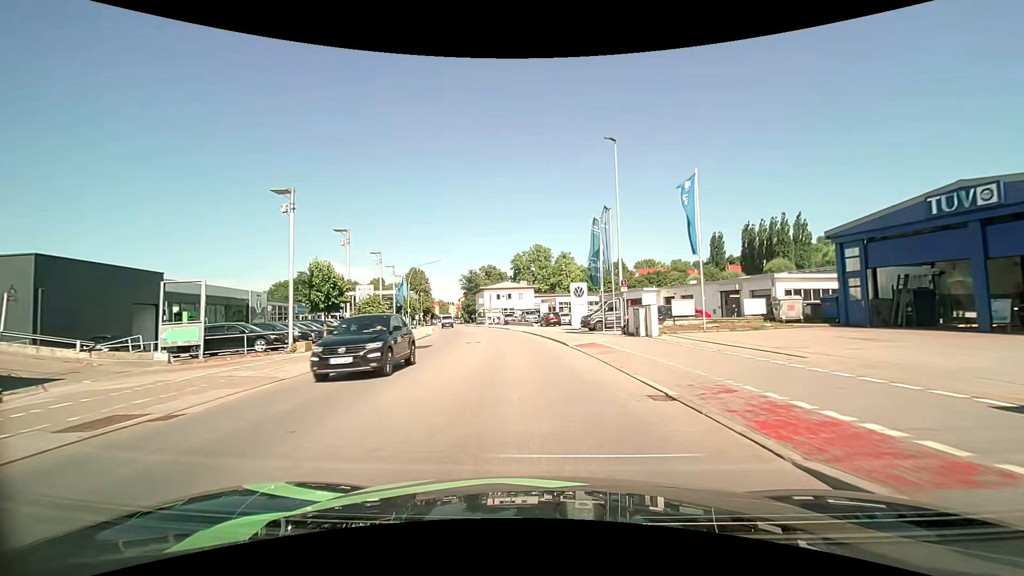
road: tertiary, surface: asphalt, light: Day
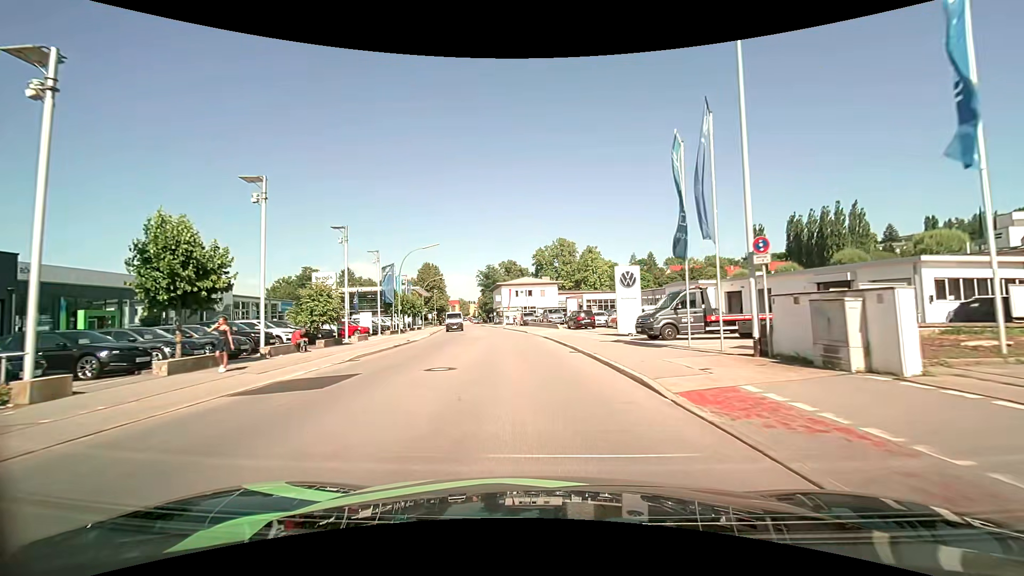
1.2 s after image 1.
(-0.3, +13.4) m; -3°
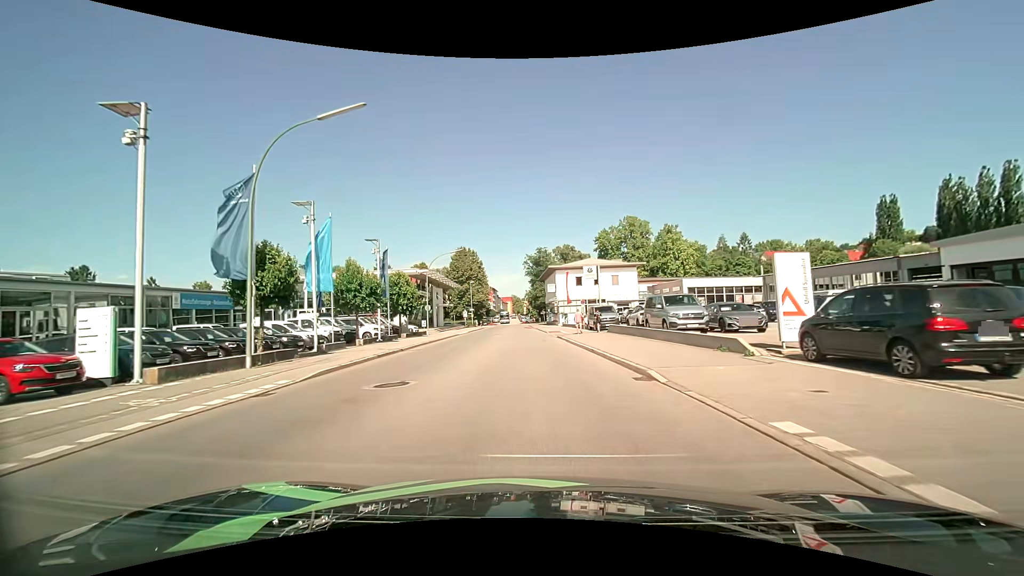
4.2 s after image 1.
(-1.9, +32.5) m; -6°
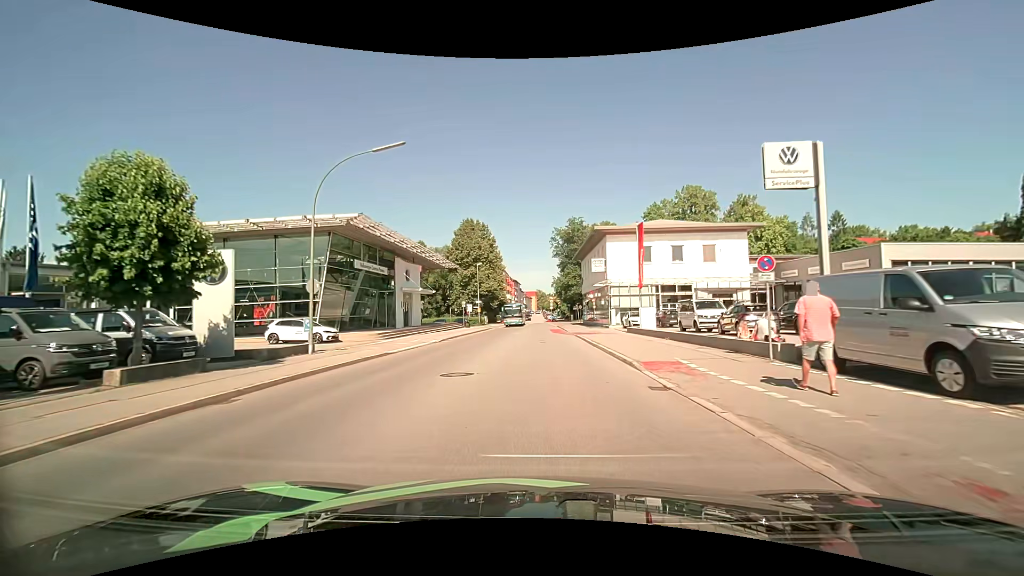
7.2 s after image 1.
(-1.2, +31.0) m; -3°
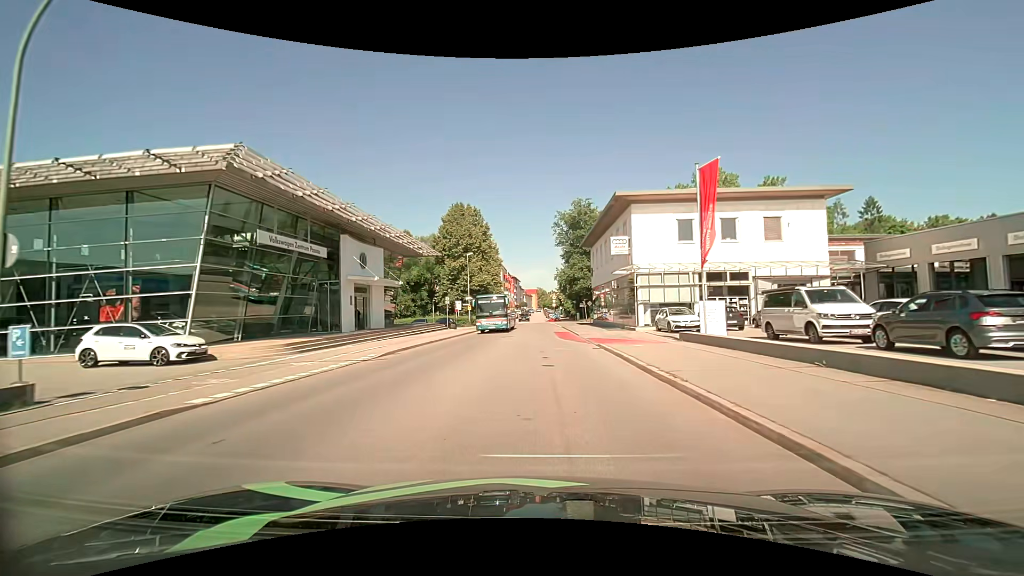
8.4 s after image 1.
(0.0, +12.0) m; 0°
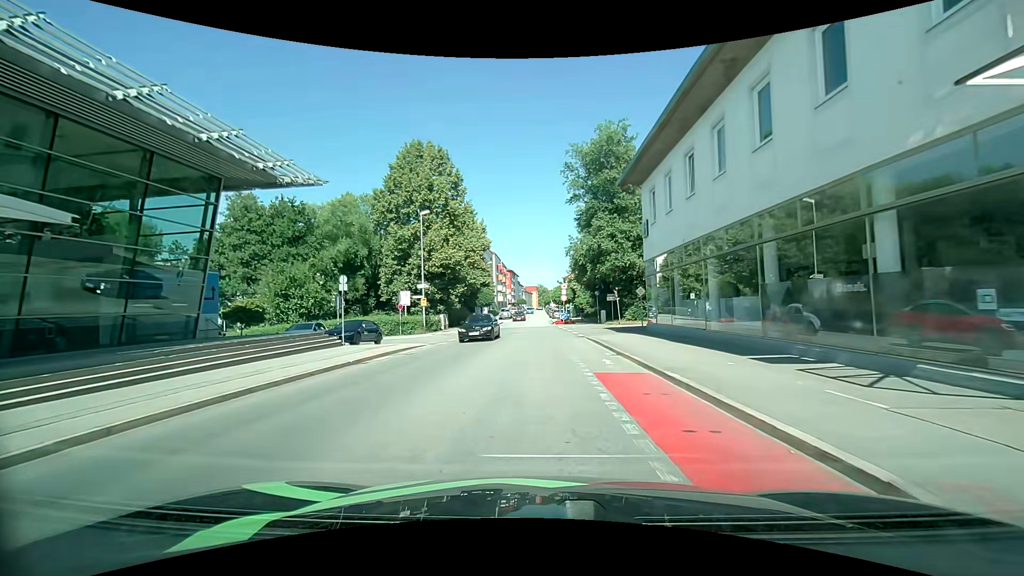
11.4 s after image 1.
(-0.1, +28.2) m; 0°
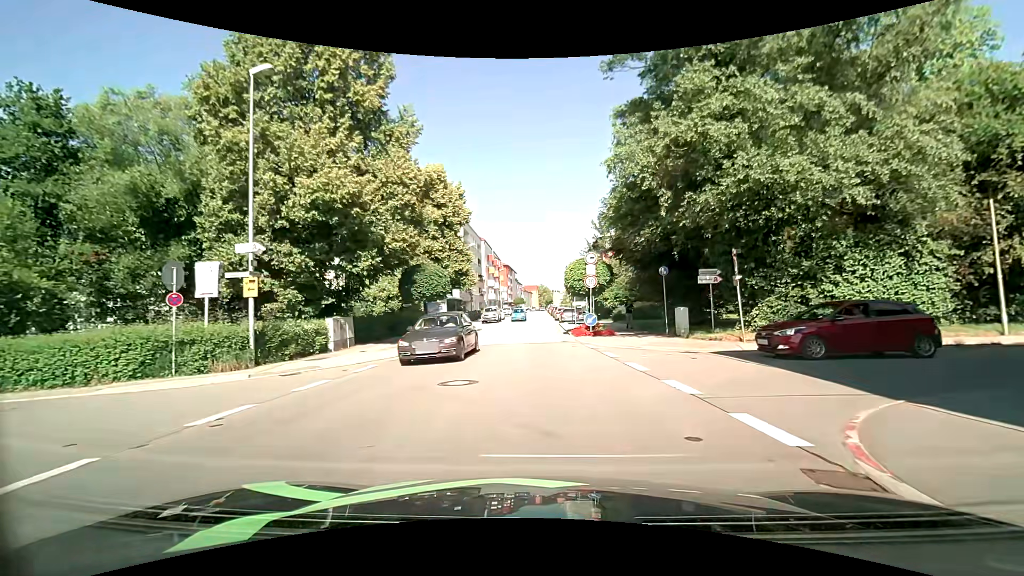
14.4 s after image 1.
(0.0, +25.3) m; 0°
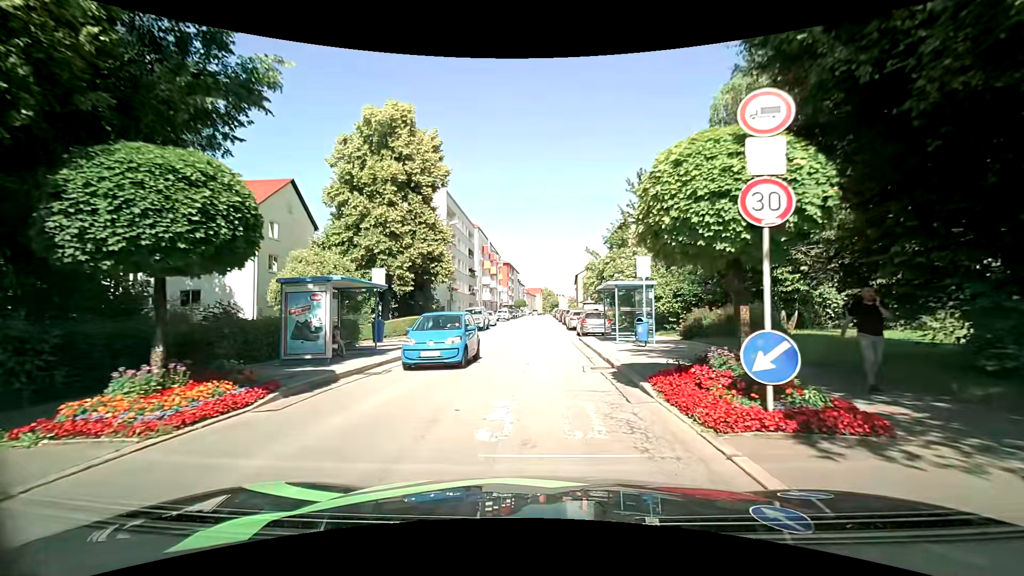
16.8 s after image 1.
(-0.1, +18.0) m; -1°
(0, +10) (0, +20) (0, +30) (0, +40) (+1, +50) (+1, +60) (+1, +70) (+1, +80) (+1, +90) (+1, +100) m
